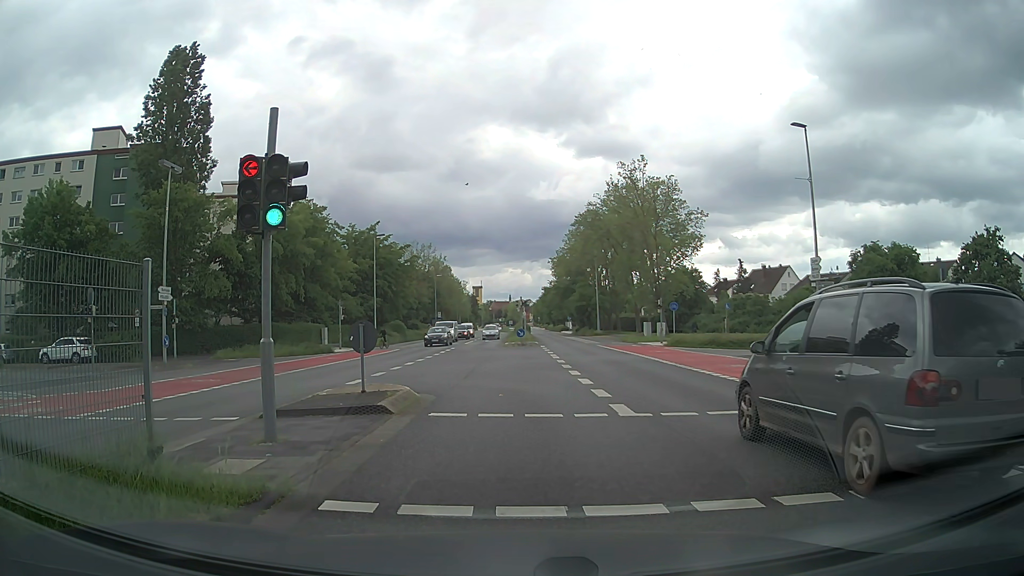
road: secondary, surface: asphalt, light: Day
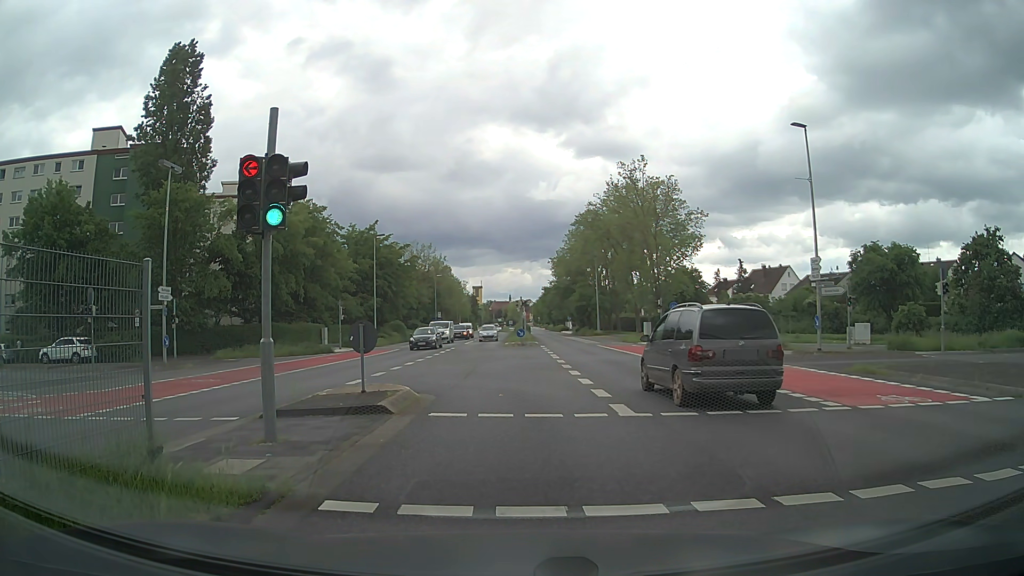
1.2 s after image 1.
(0.0, 0.0) m; 0°
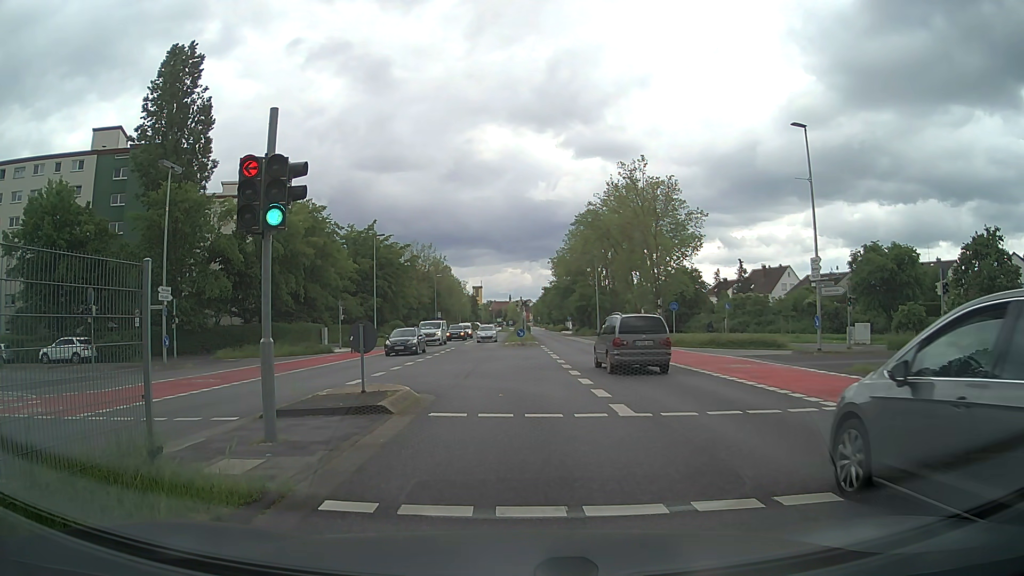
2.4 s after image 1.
(0.0, 0.0) m; 0°
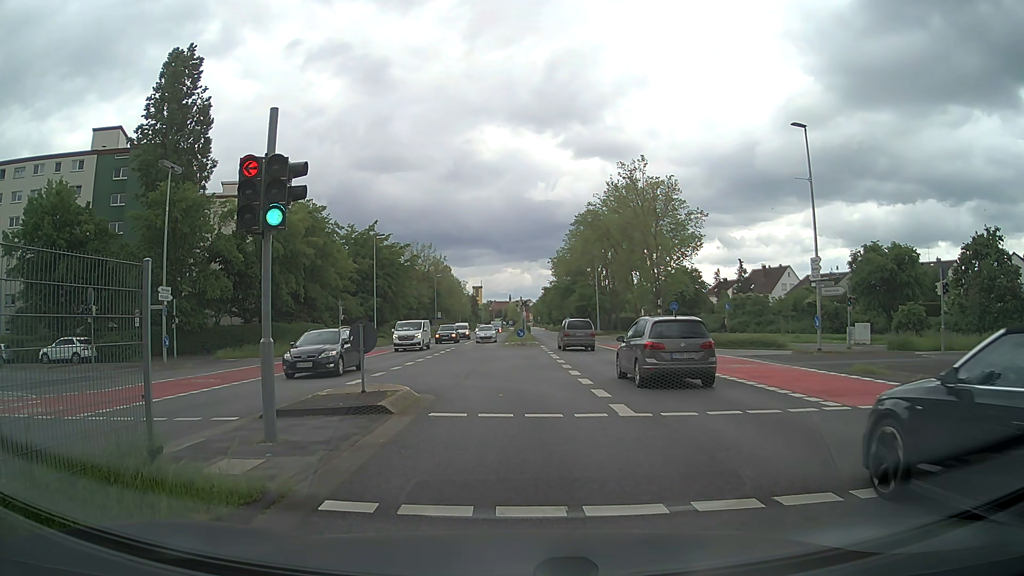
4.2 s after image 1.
(0.0, 0.0) m; 0°
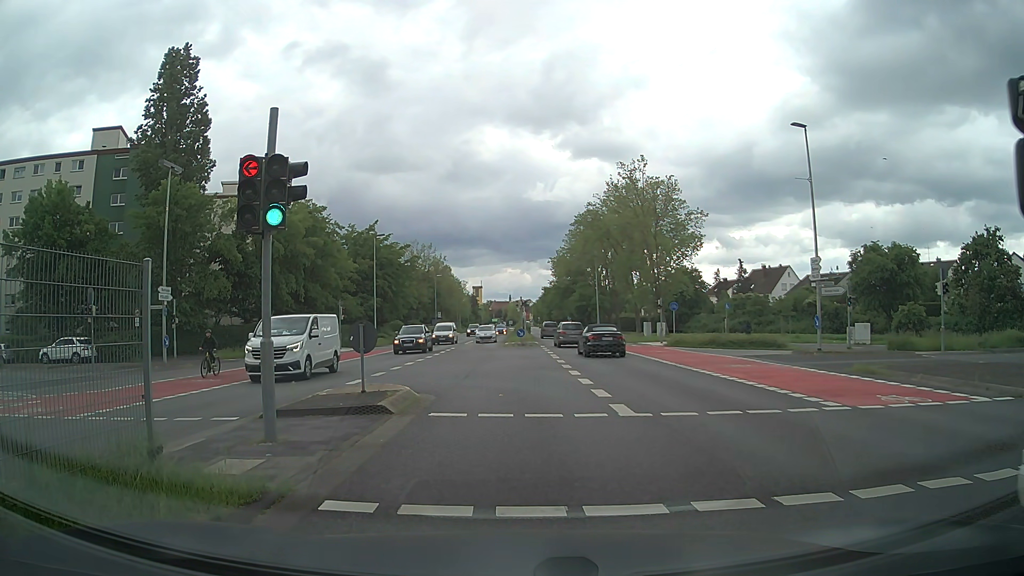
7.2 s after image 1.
(0.0, 0.0) m; 0°
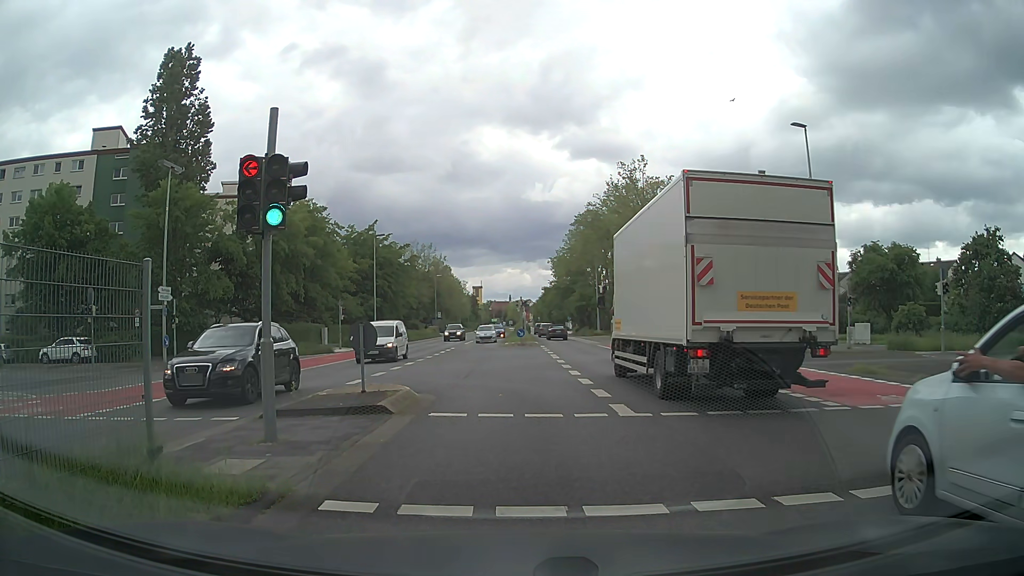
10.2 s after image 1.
(0.0, 0.0) m; 0°
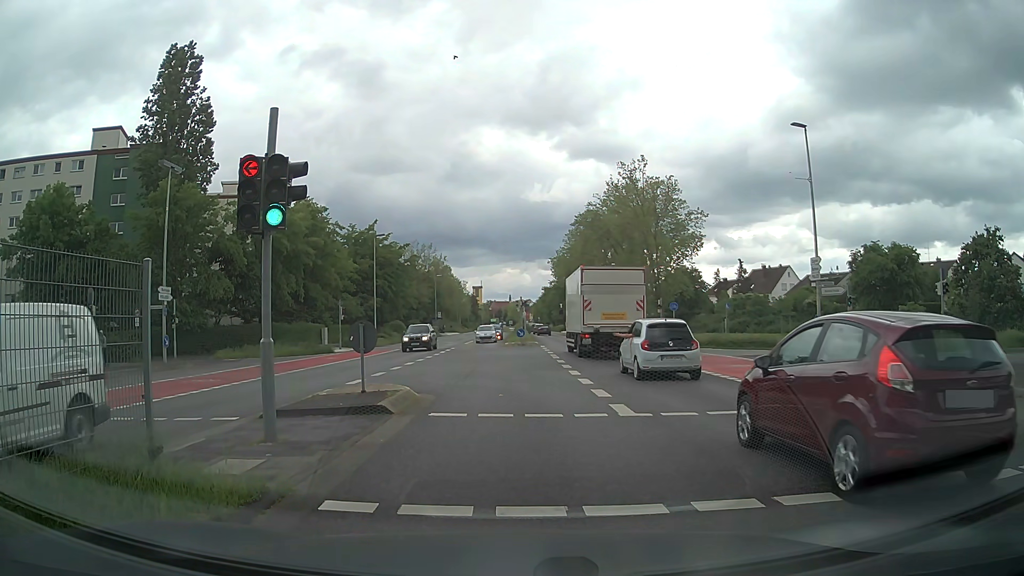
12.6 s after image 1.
(0.0, 0.0) m; 0°
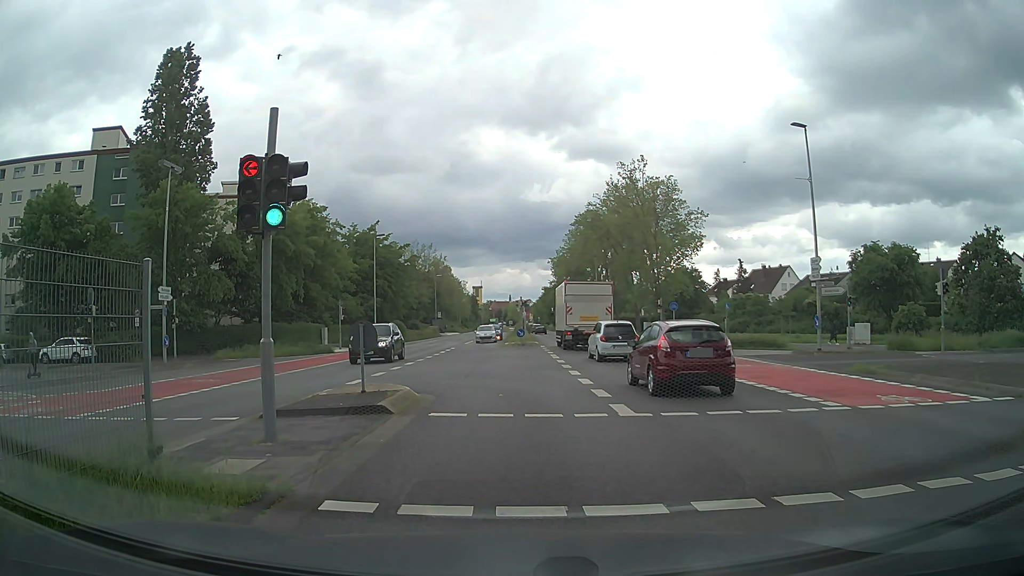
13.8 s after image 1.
(0.0, 0.0) m; 0°
